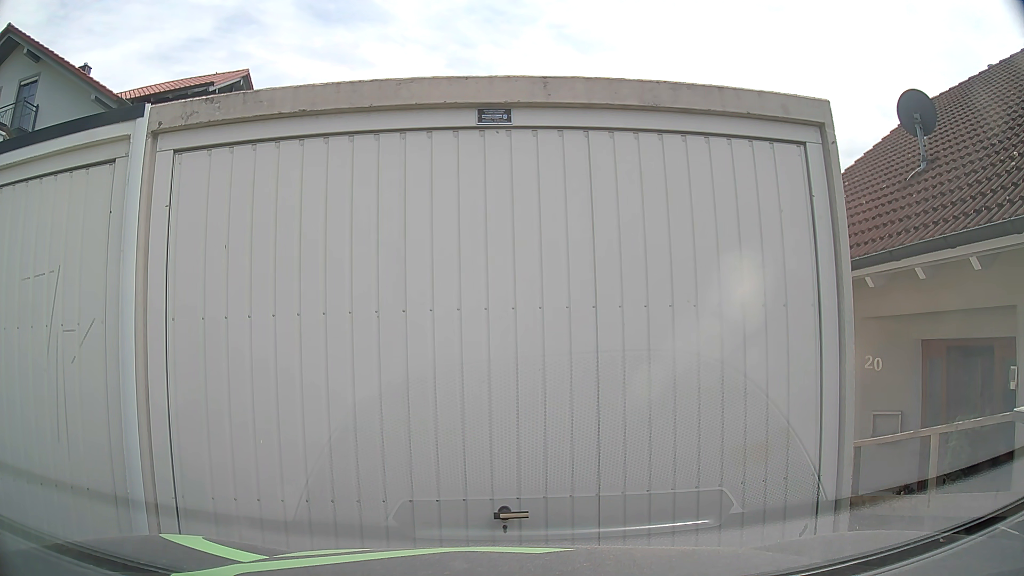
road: residential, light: Day
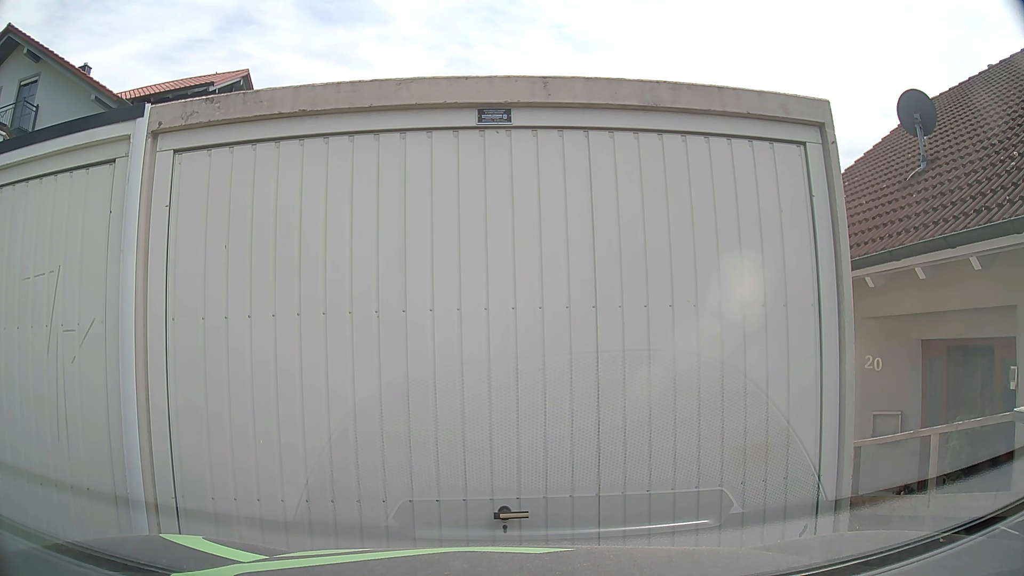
(0.0, 0.0) m; 0°
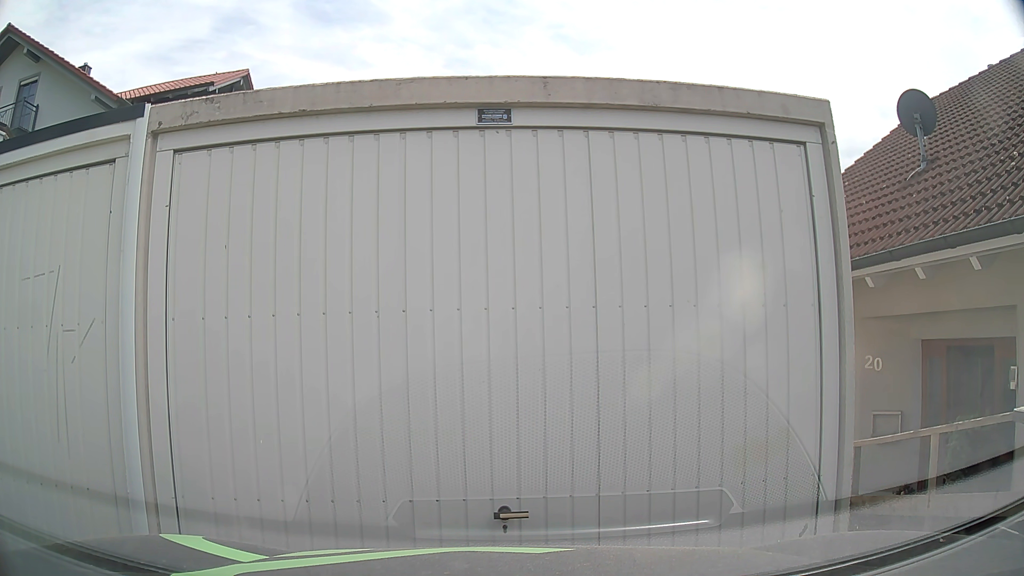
(0.0, 0.0) m; 0°
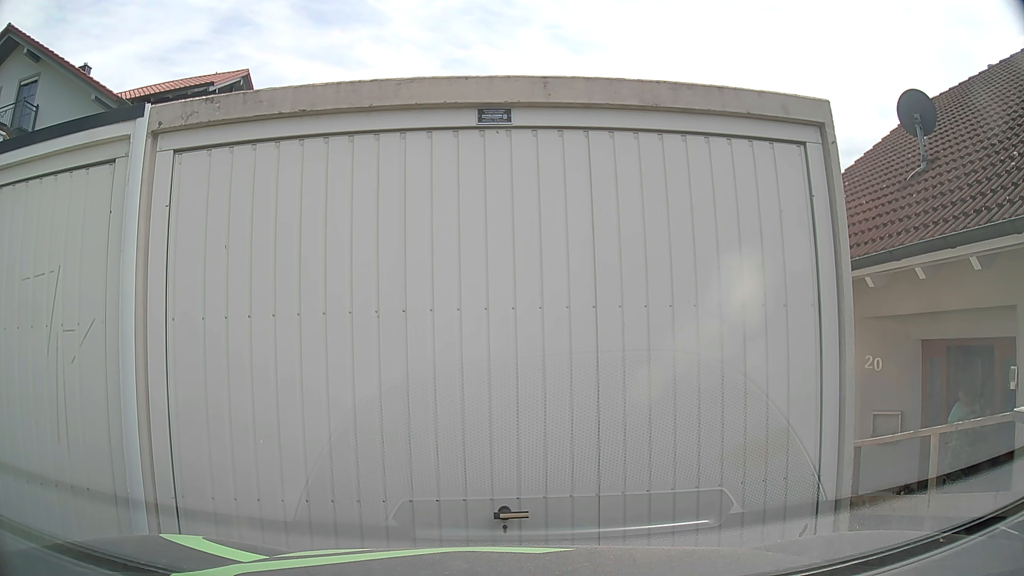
(0.0, 0.0) m; 0°
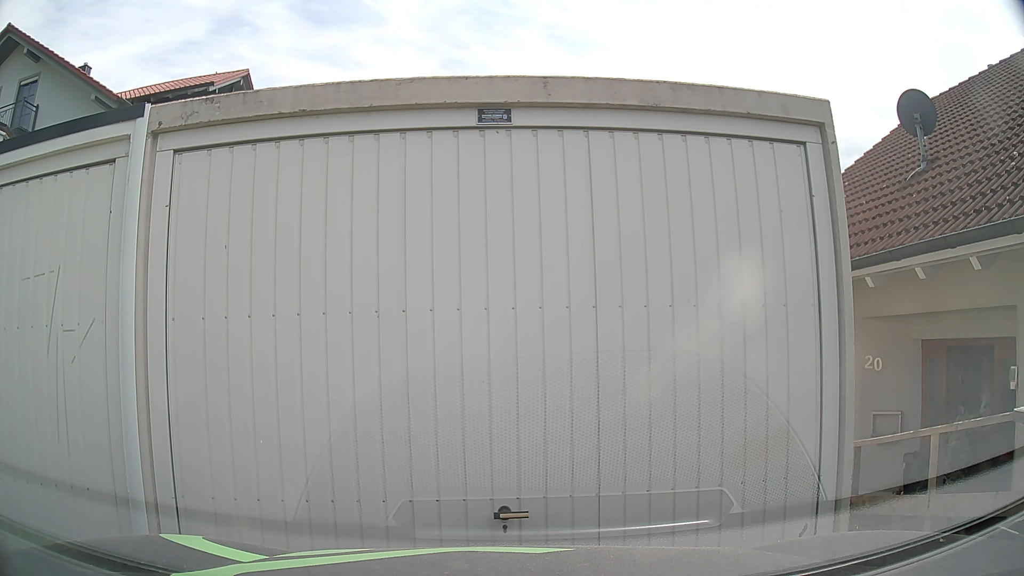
(0.0, 0.0) m; 0°
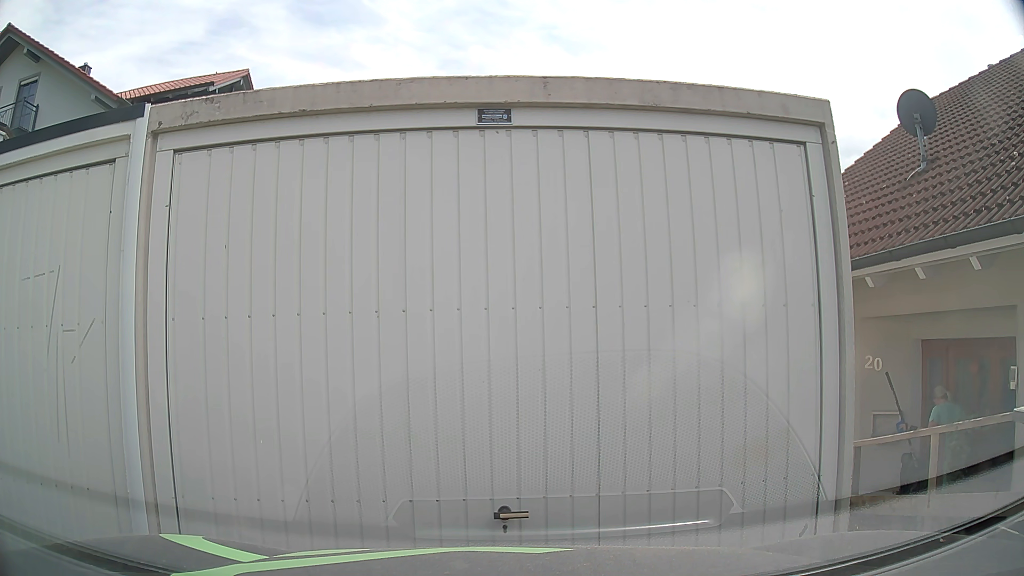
(0.0, 0.0) m; 0°
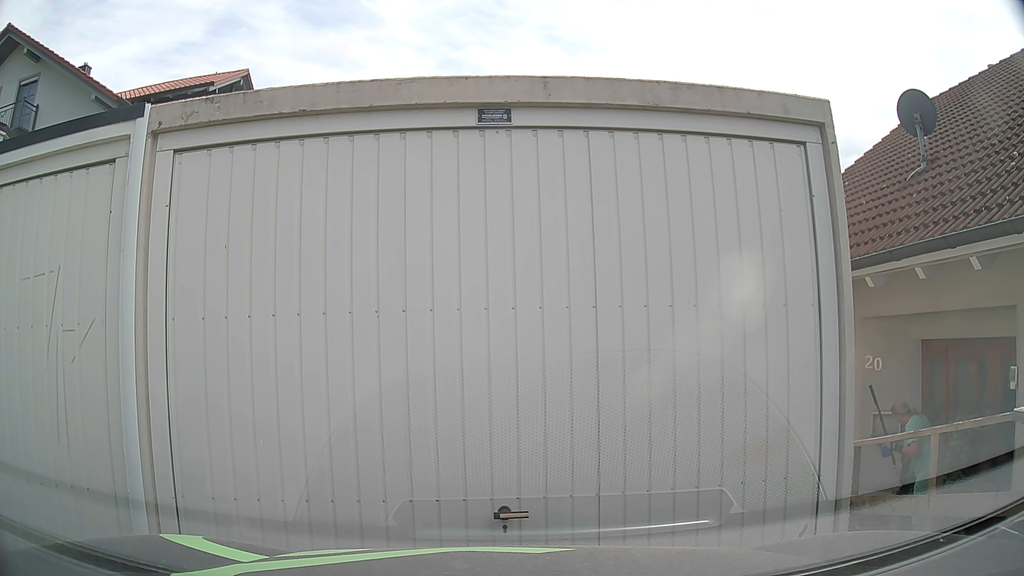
(0.0, 0.0) m; 0°
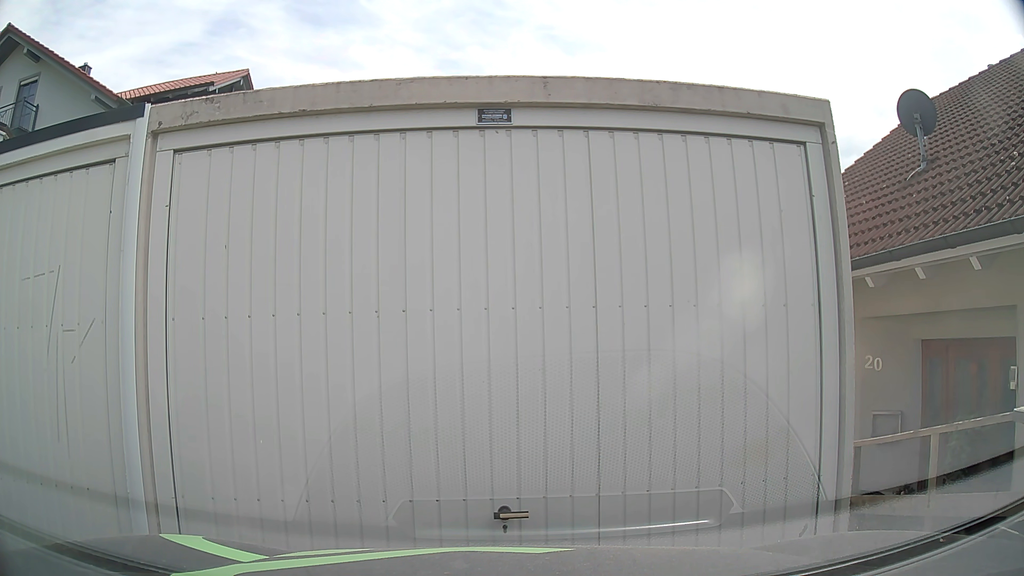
(0.0, 0.0) m; 0°
